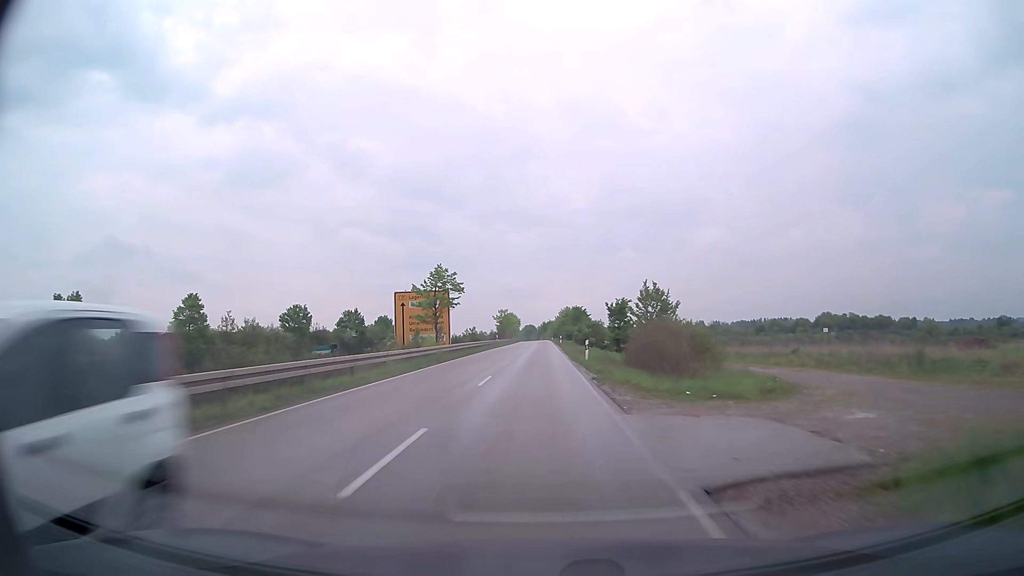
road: secondary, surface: asphalt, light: Day
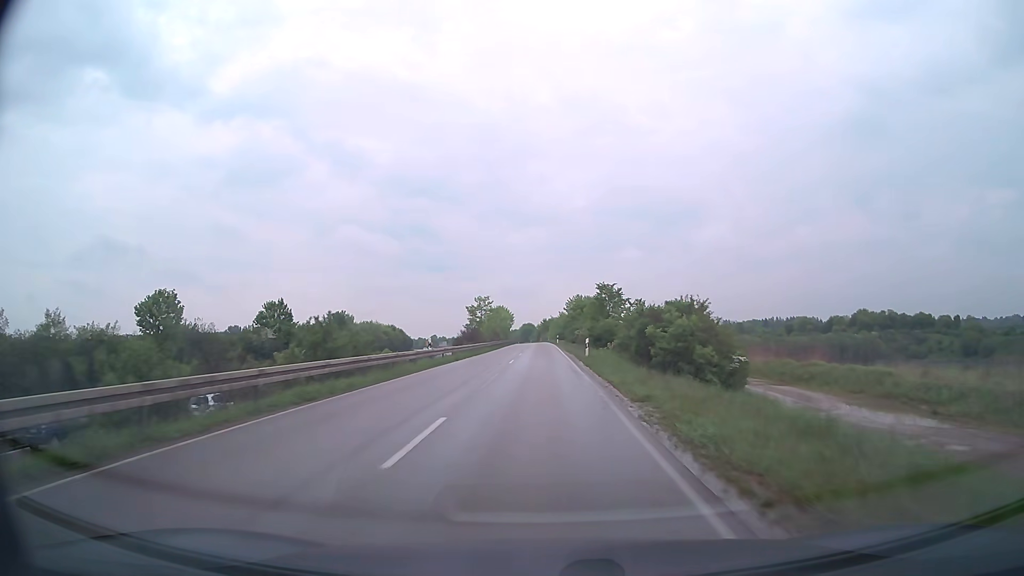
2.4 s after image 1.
(-0.1, +47.0) m; 0°
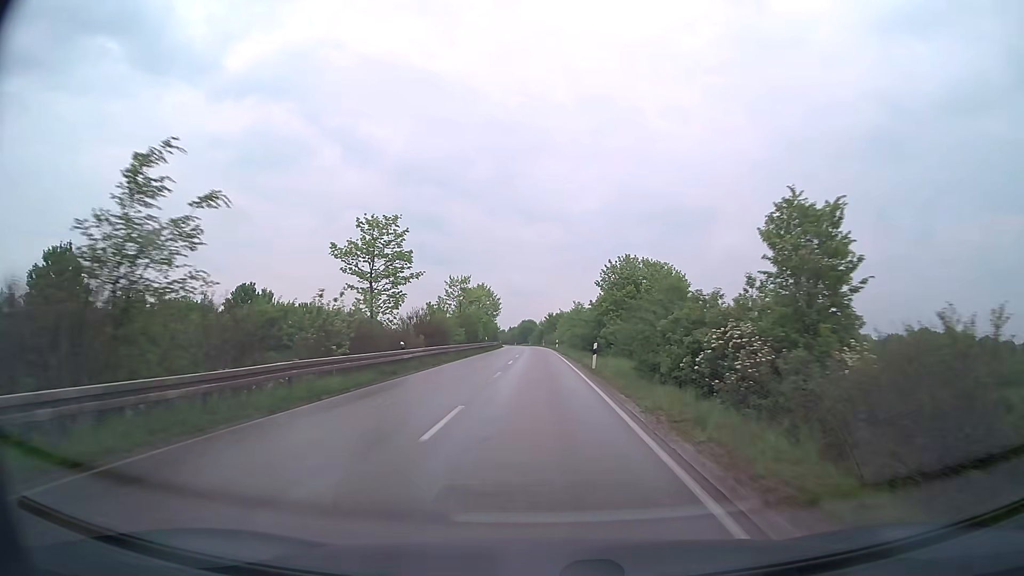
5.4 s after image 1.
(-0.2, +58.5) m; 0°
(0, +10) (0, +20) (0, +30) (0, +40) (0, +50) (0, +60) (-1, +70) (-1, +80) (-1, +90) (-2, +100) m
